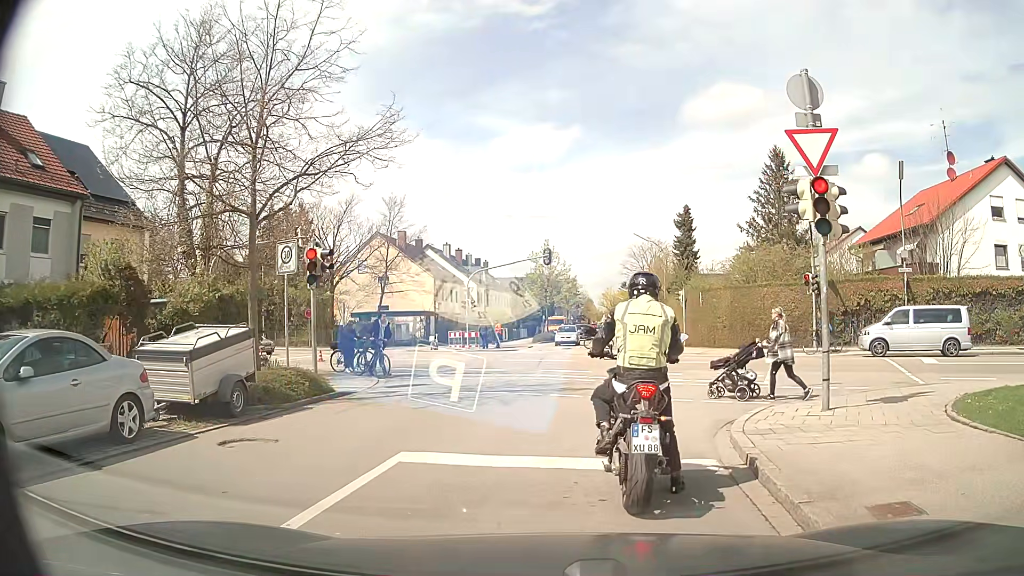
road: unclassified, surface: asphalt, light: Day
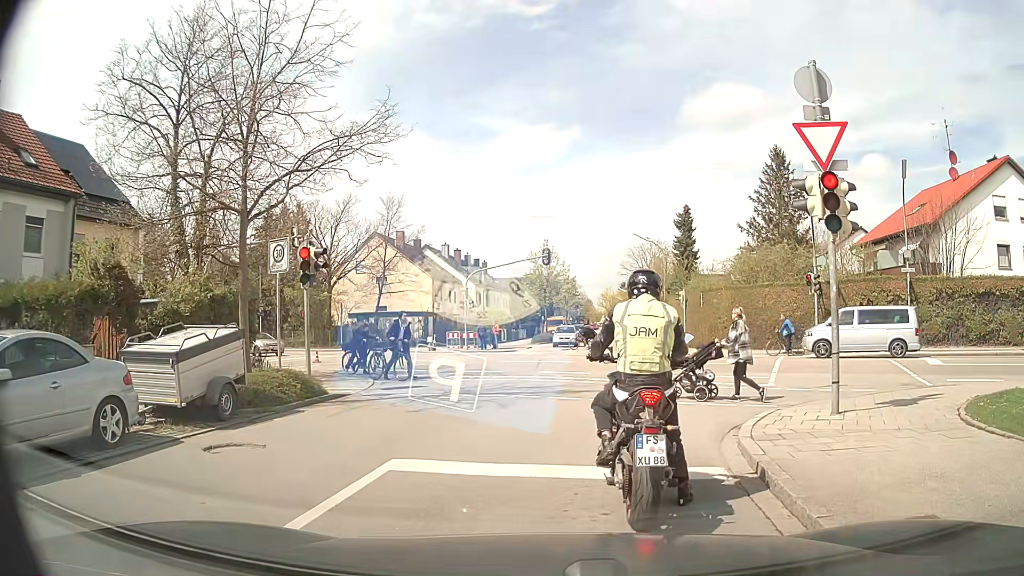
(0.0, +0.3) m; 0°
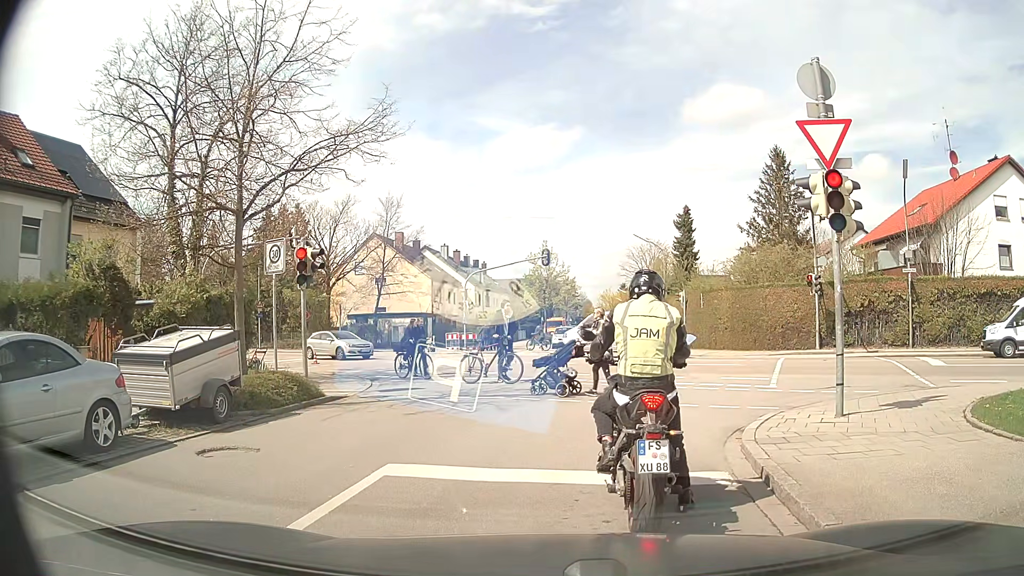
(0.0, +0.2) m; 0°
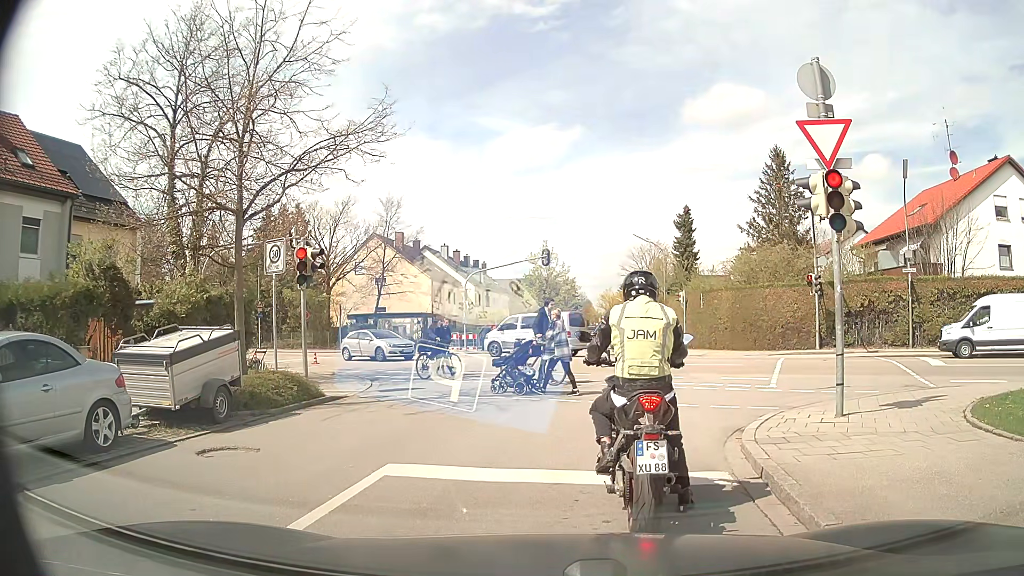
(0.0, 0.0) m; 0°
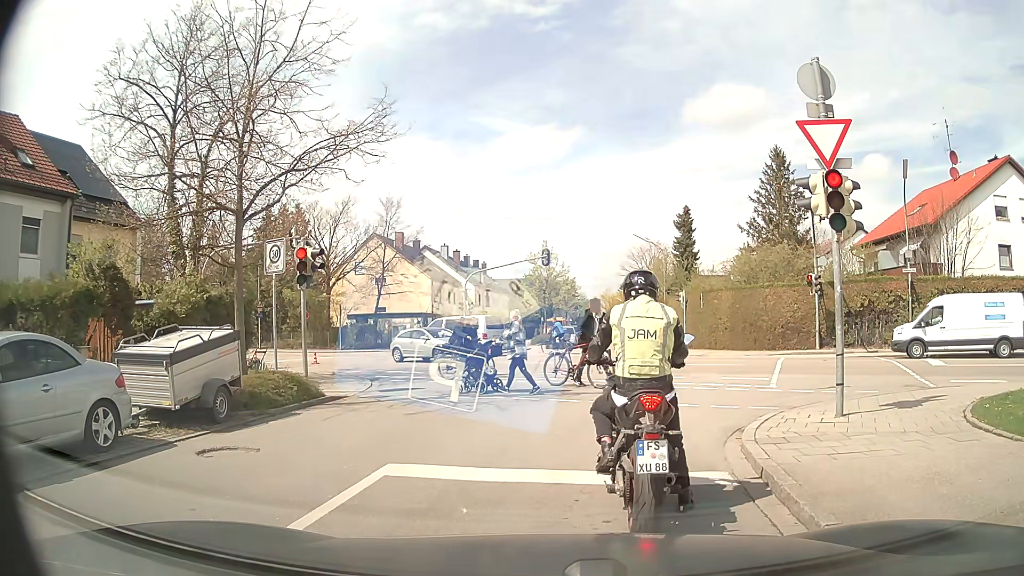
(0.0, 0.0) m; 0°
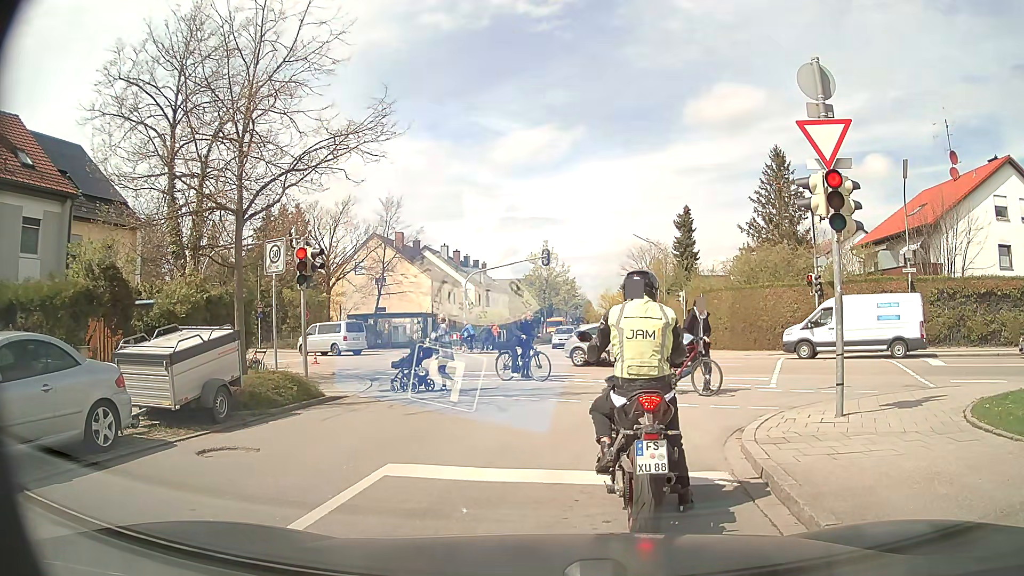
(0.0, 0.0) m; 0°
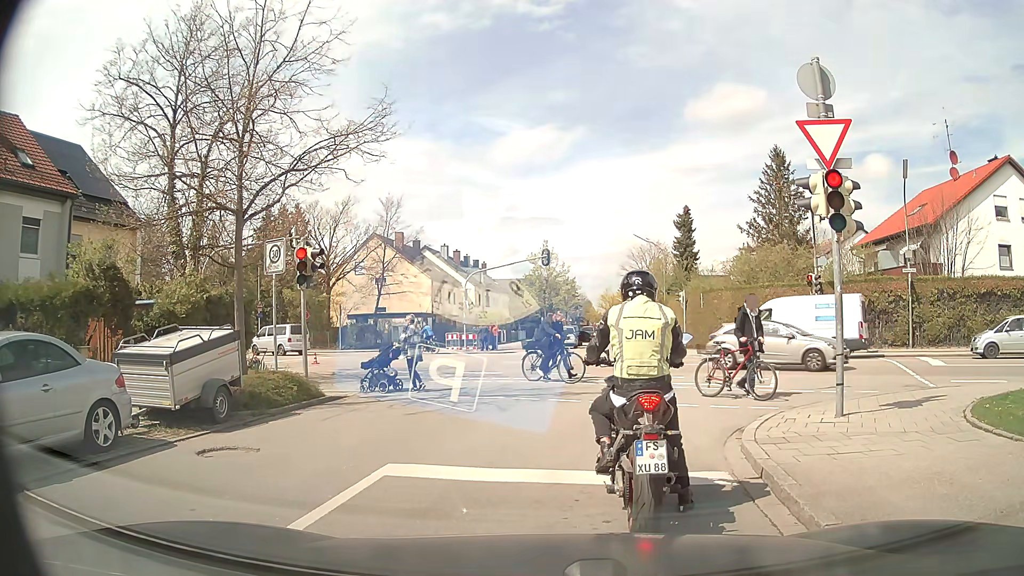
(0.0, 0.0) m; 0°
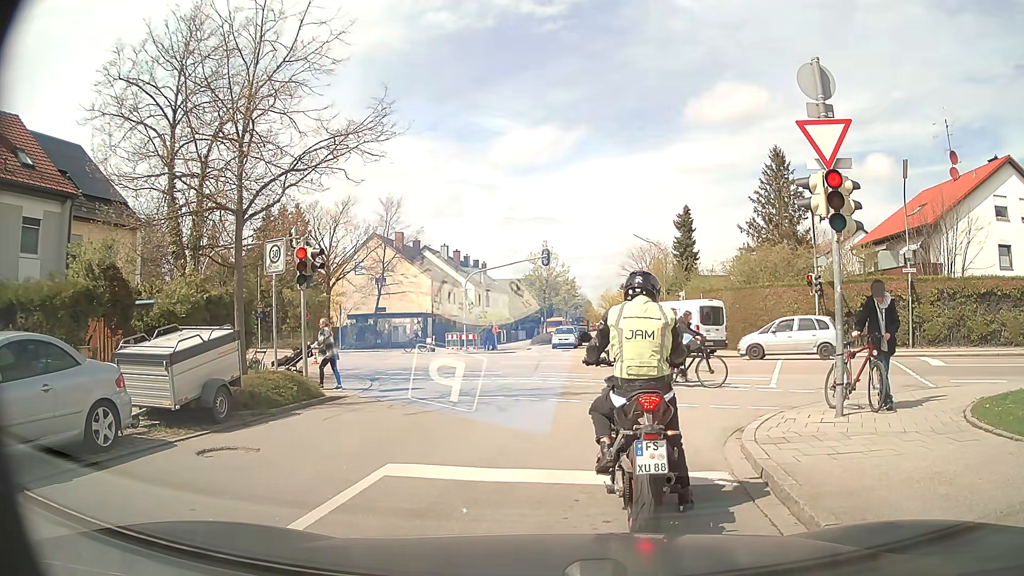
(0.0, 0.0) m; 0°
